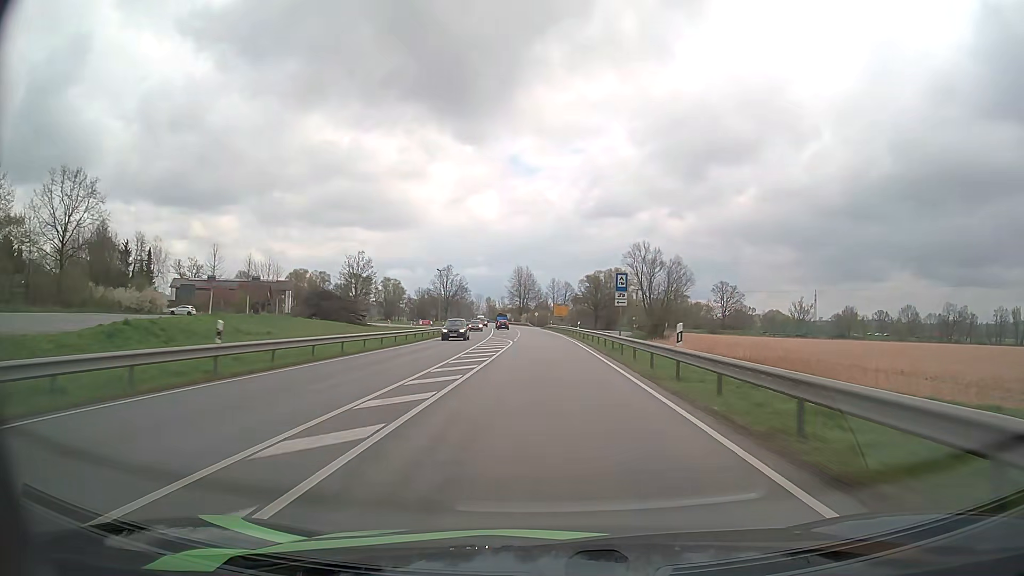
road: primary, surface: asphalt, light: Day
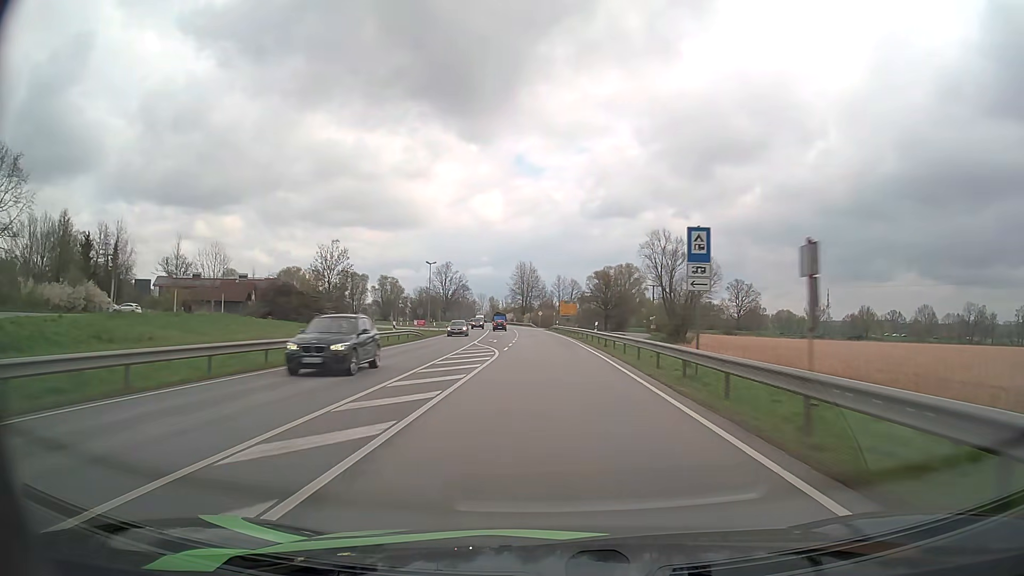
(-0.1, +16.0) m; -1°
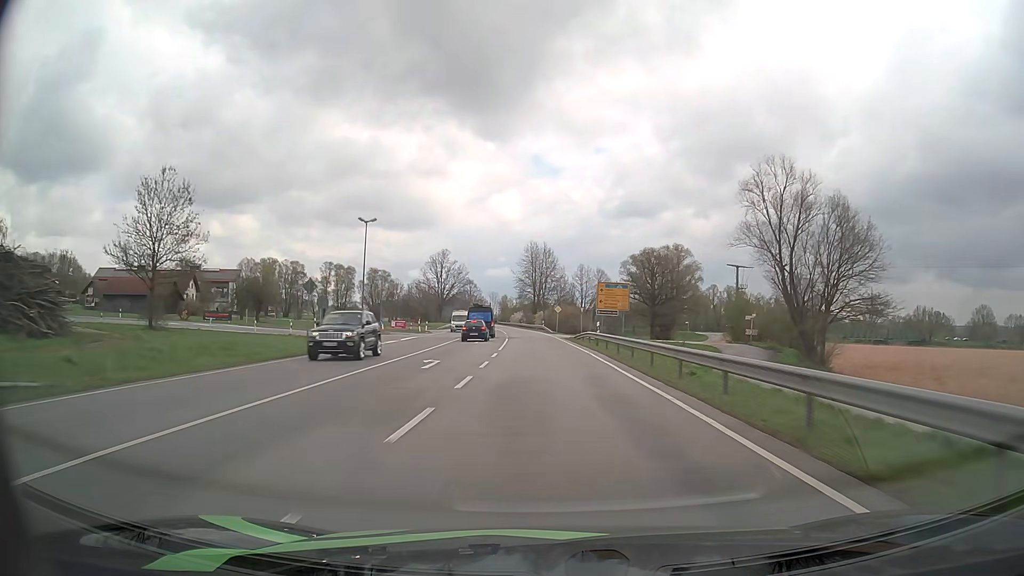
(-0.5, +47.9) m; -1°
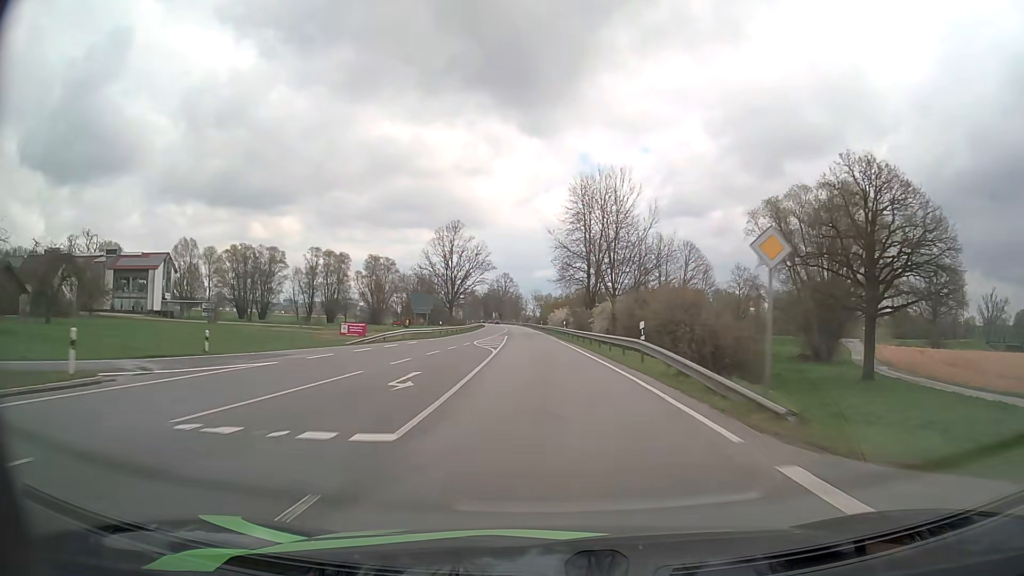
(-1.9, +63.8) m; -4°
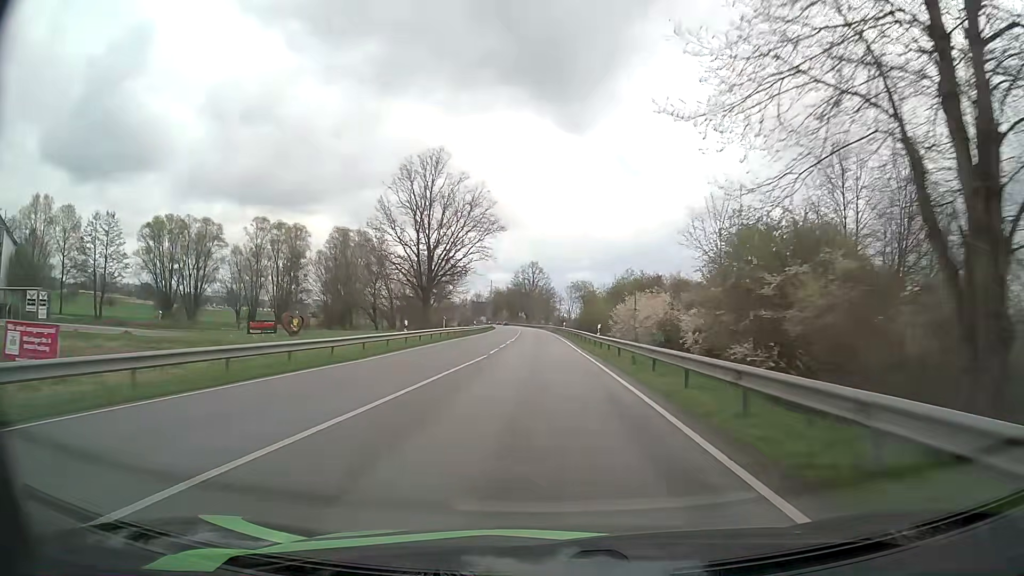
(-1.7, +63.7) m; -3°
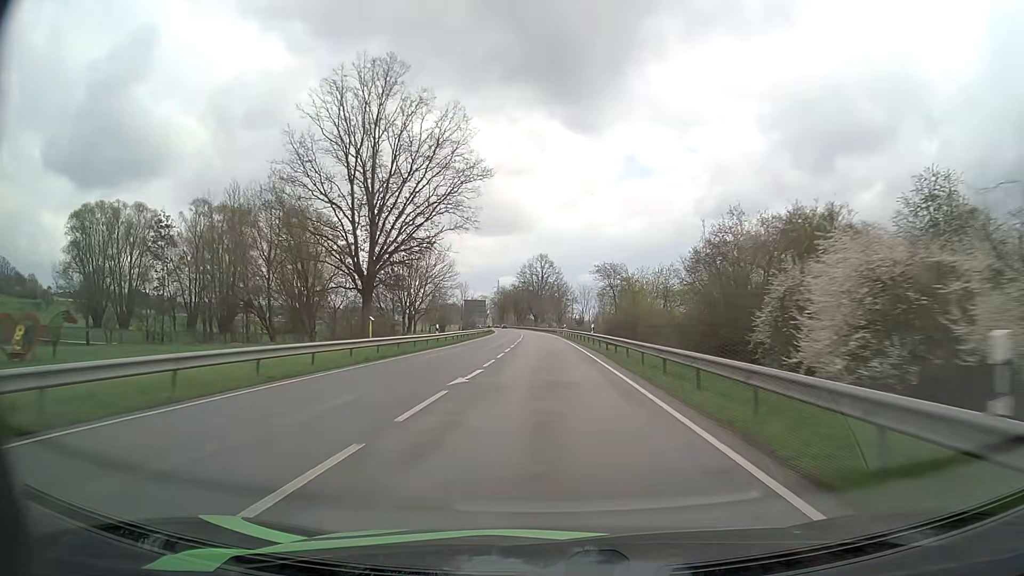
(-0.2, +31.9) m; 0°
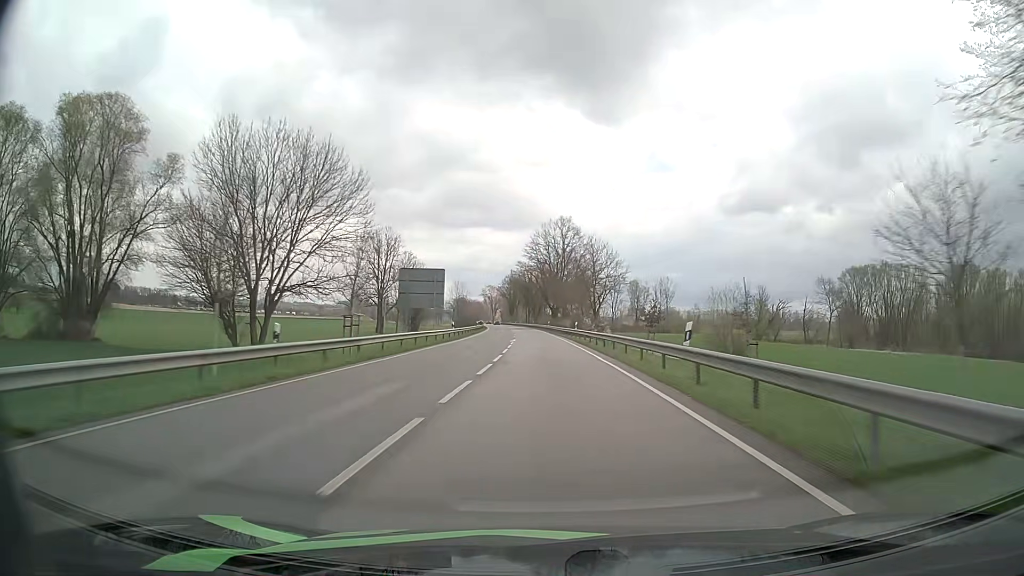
(-1.2, +63.8) m; -2°
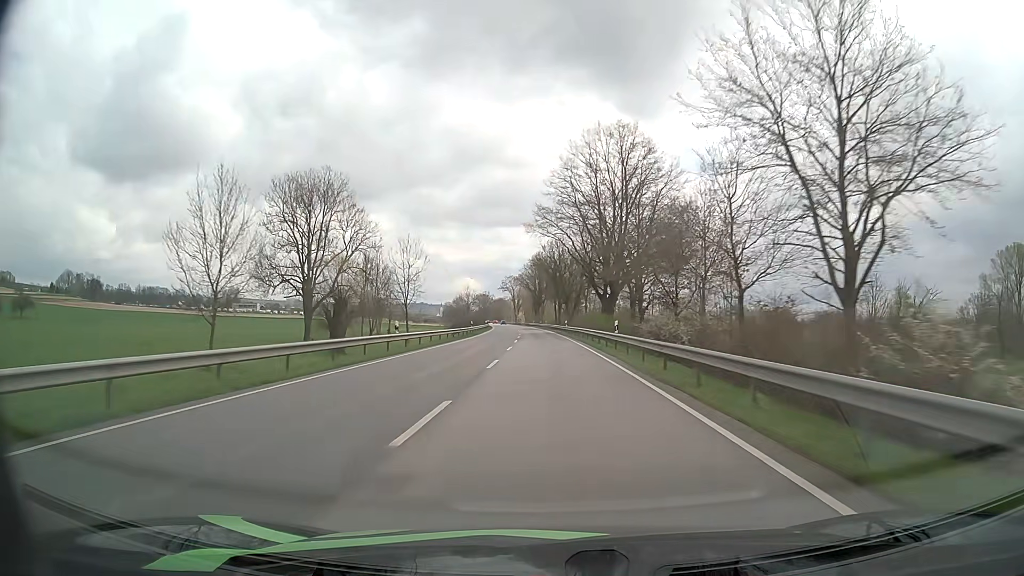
(-1.6, +63.9) m; -3°
(0, +10) (0, +20) (0, +30) (-1, +40) (-1, +50) (-1, +60) (-2, +70) (-2, +80) (-2, +90) (-3, +100) m
